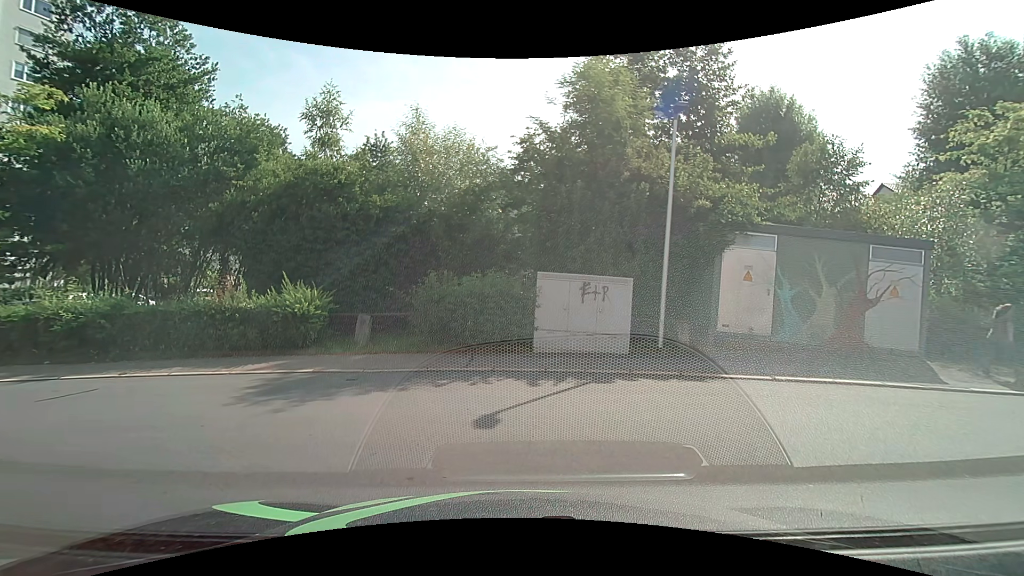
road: residential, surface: asphalt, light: Day
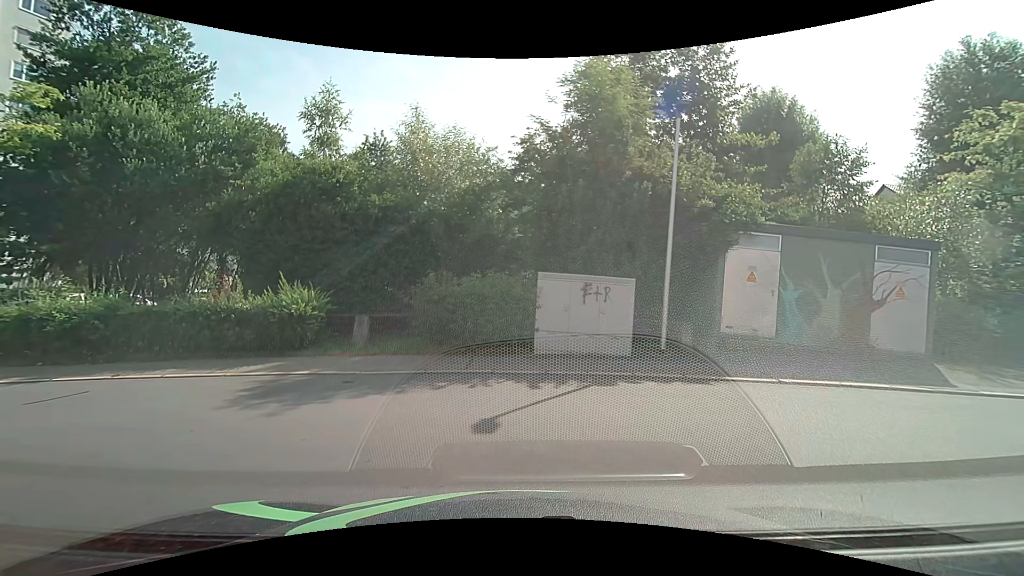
(0.0, +0.2) m; 0°
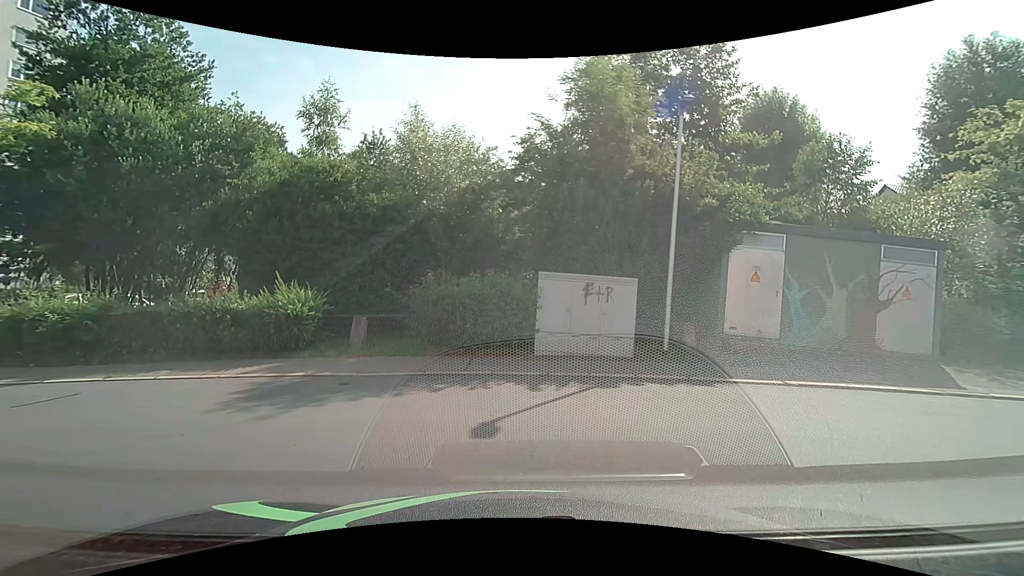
(0.0, +0.2) m; 0°
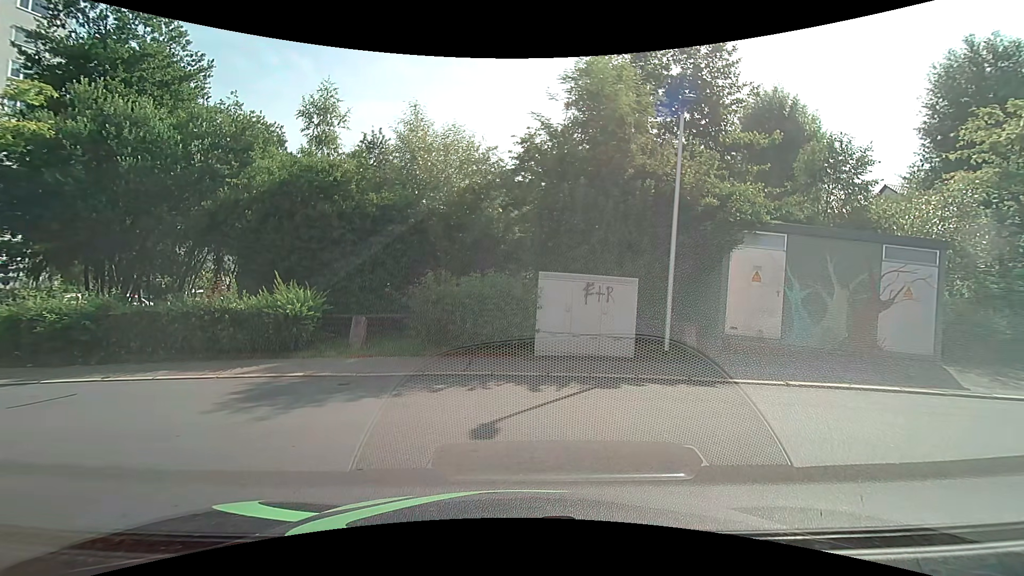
(0.0, +0.1) m; 0°
